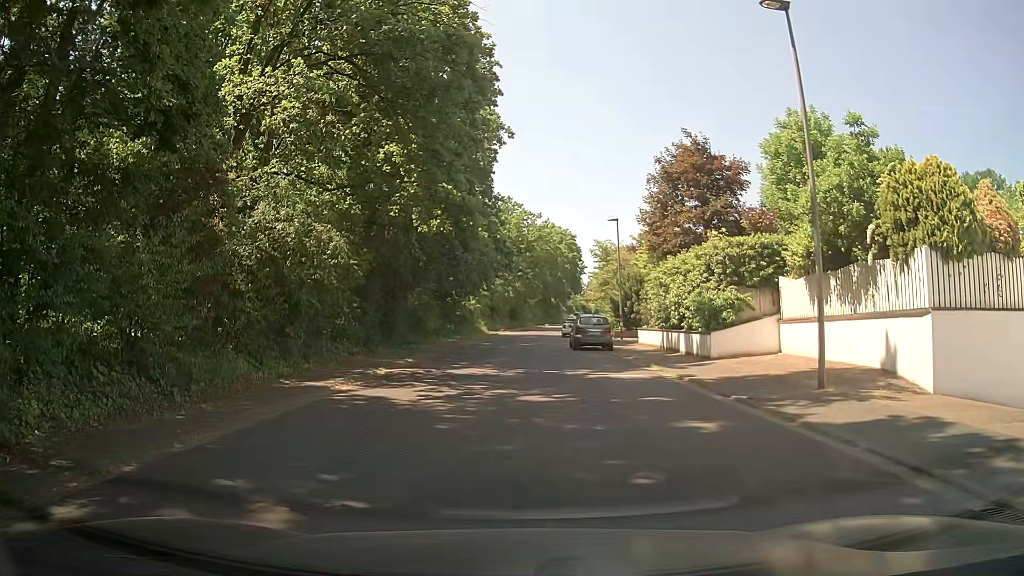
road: residential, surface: asphalt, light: Day
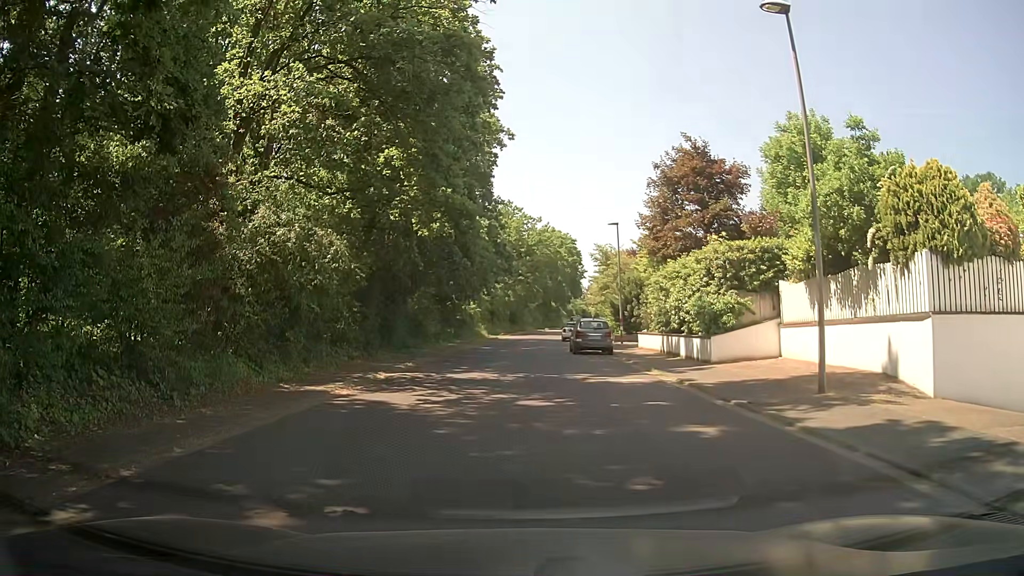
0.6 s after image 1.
(0.0, +0.1) m; 0°
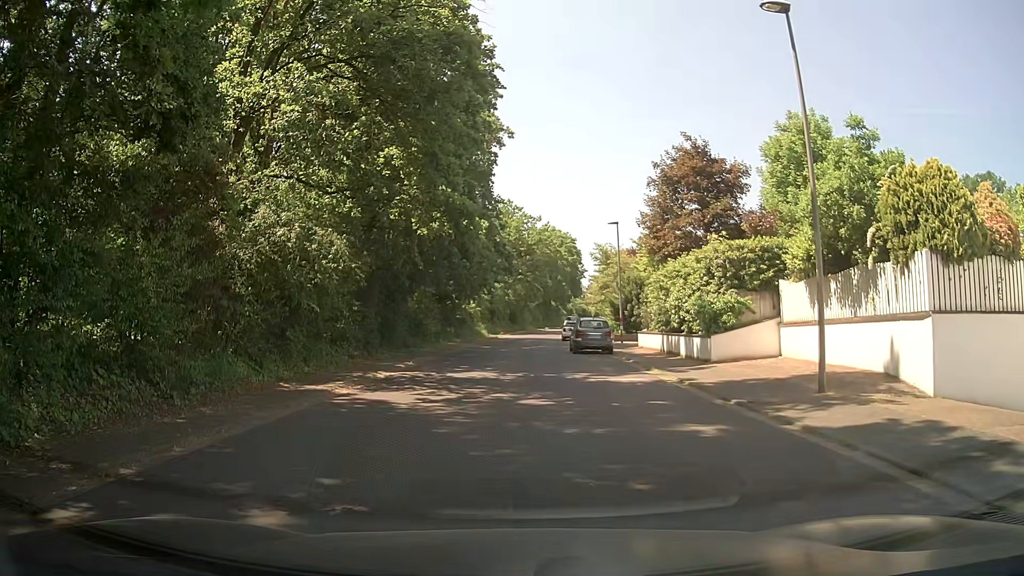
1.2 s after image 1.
(0.0, 0.0) m; 0°
